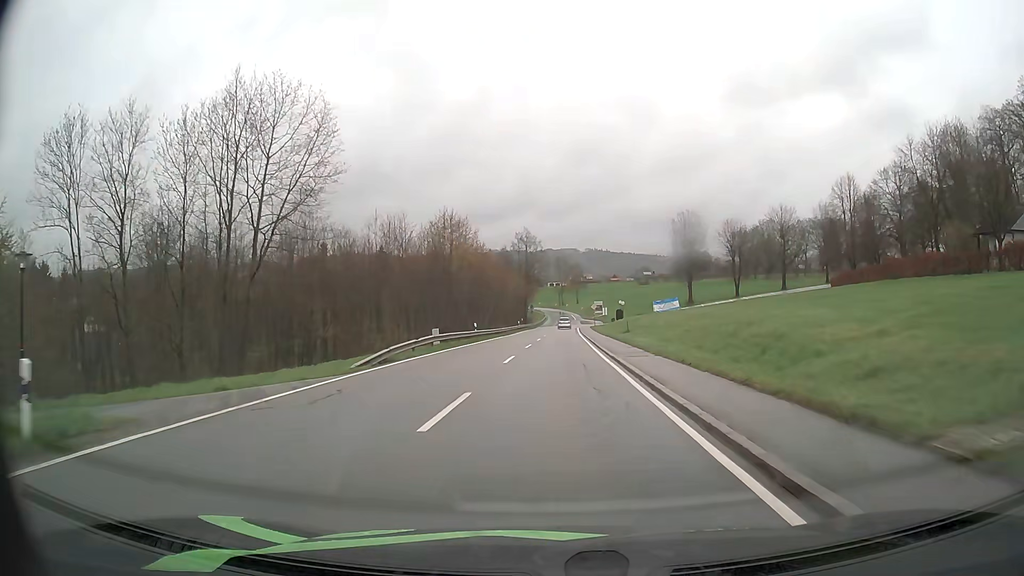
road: tertiary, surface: asphalt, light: Day
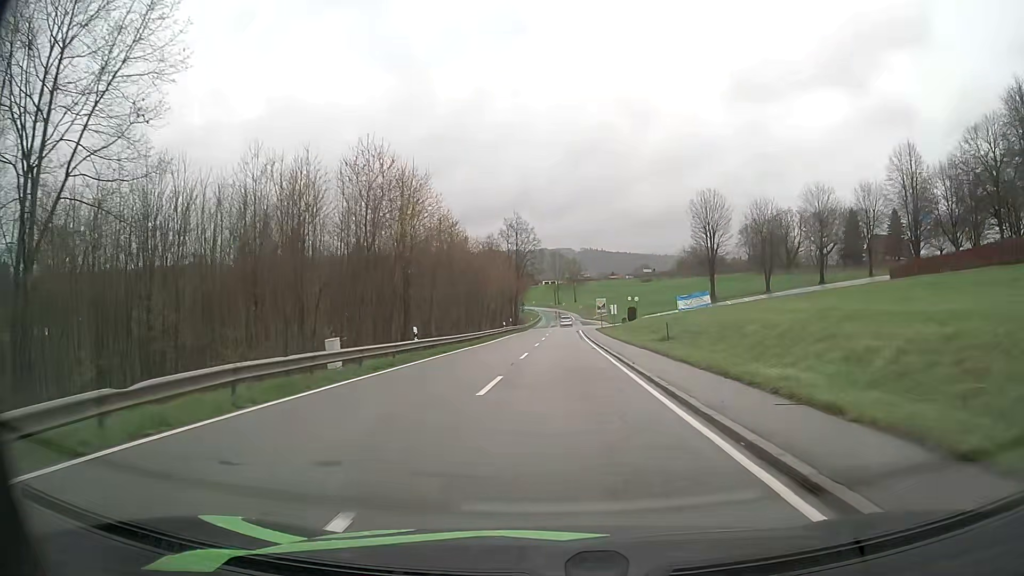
(0.0, +19.9) m; 0°
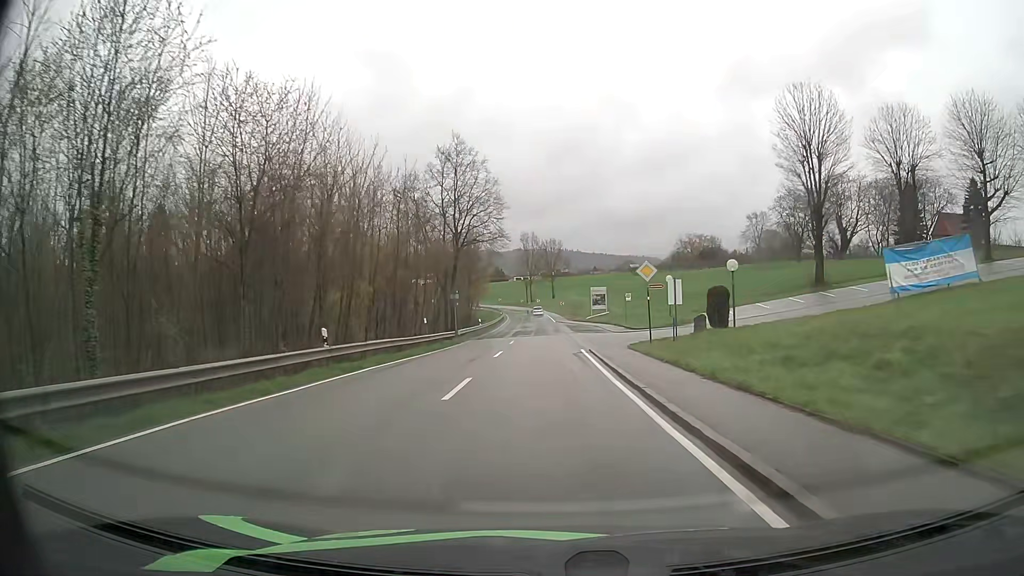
(+1.0, +48.7) m; +2°
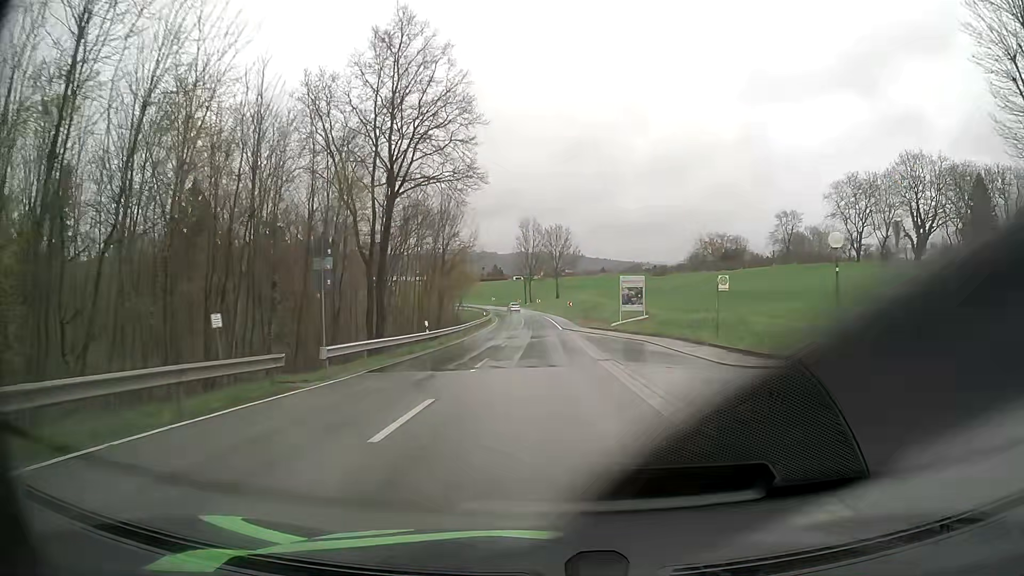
(-0.1, +28.5) m; 0°
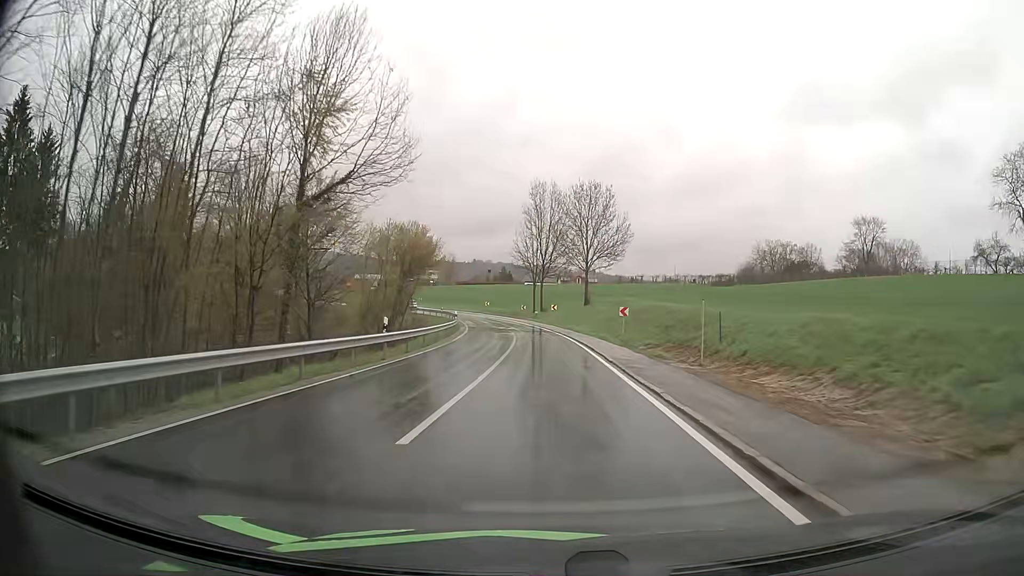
(-0.6, +47.8) m; -1°
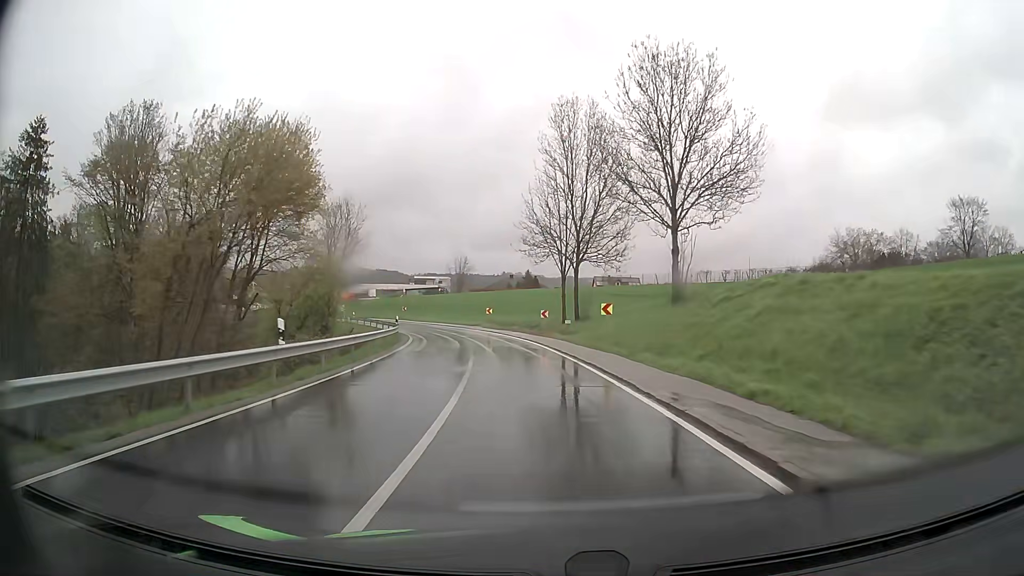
(-0.3, +37.5) m; -2°
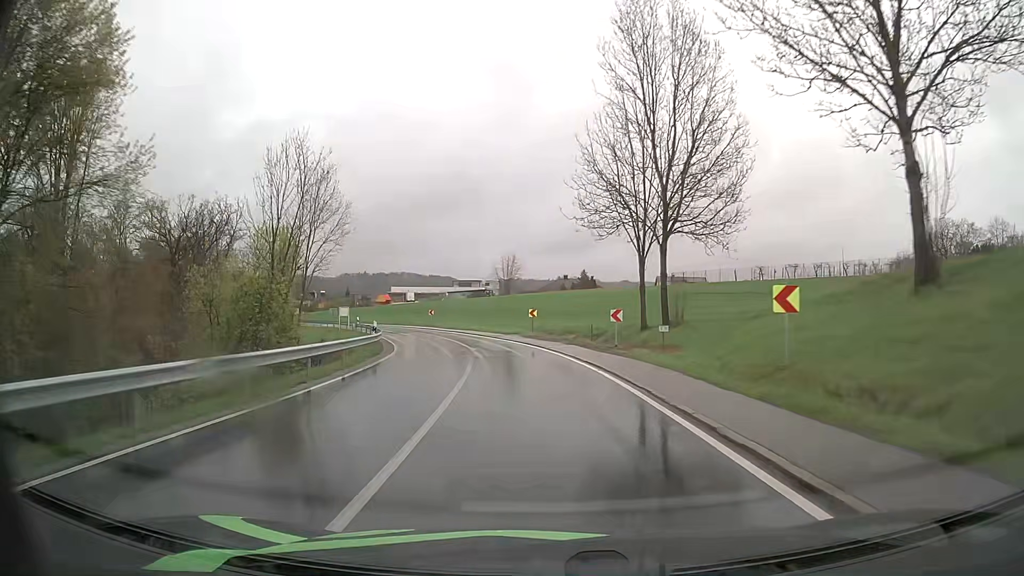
(-0.7, +18.2) m; -5°
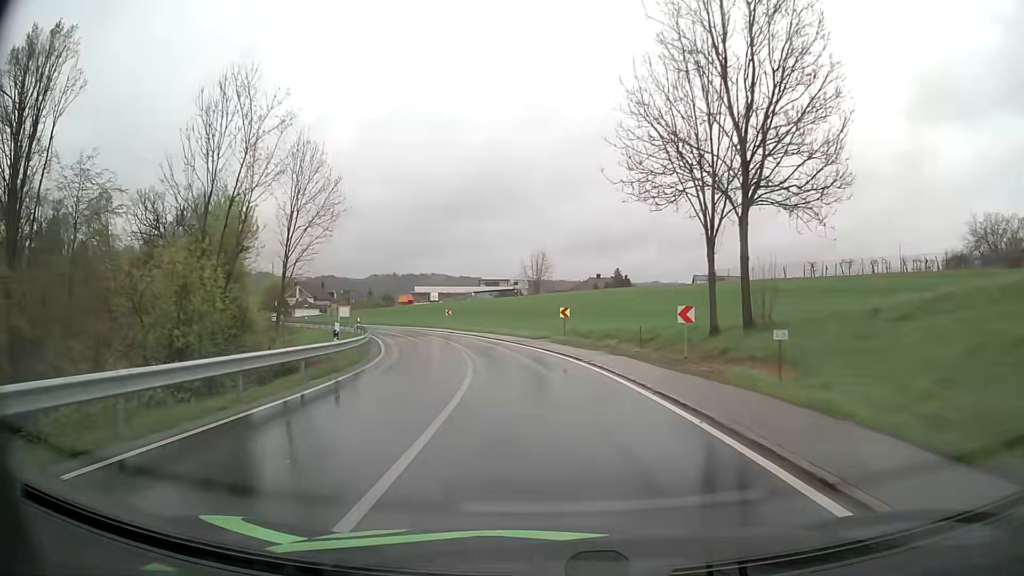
(-0.2, +8.9) m; -3°
(0, +10) (-1, +20) (-2, +30) (-5, +40) (-8, +49) (-11, +58) (-16, +67) (-20, +76) (-25, +85) (-31, +93) m
